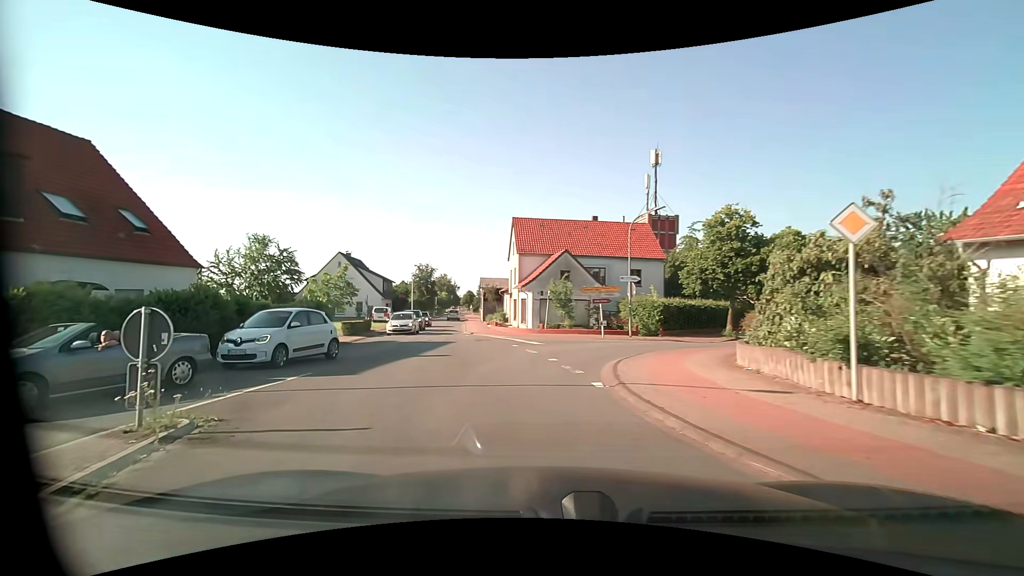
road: secondary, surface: asphalt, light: Day
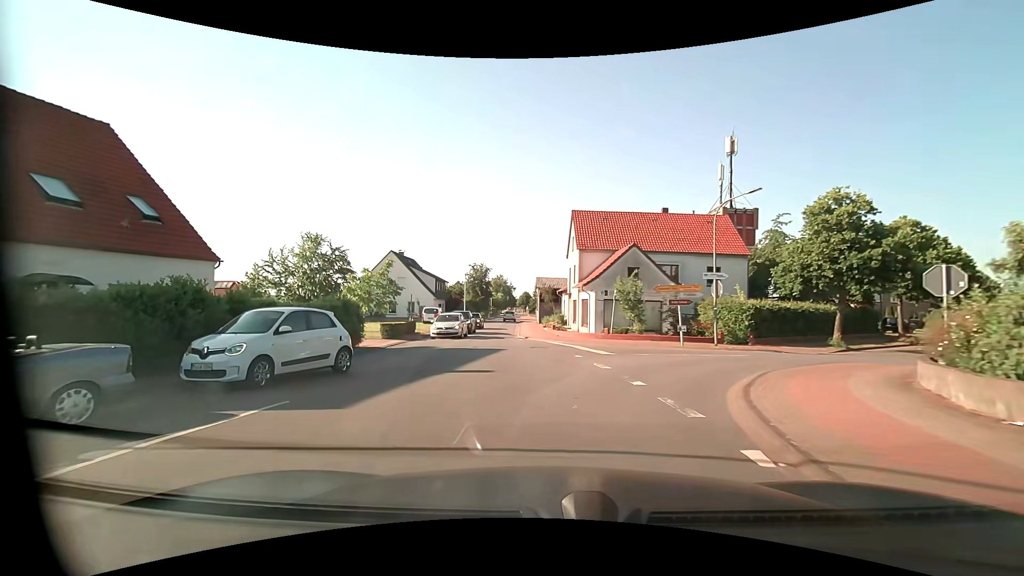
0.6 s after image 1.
(-0.3, +4.1) m; -7°
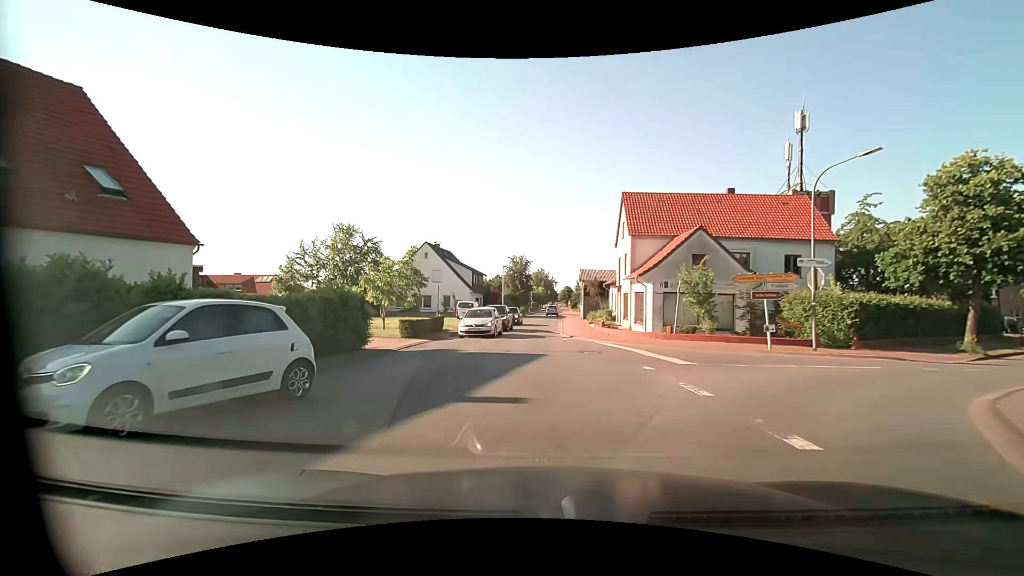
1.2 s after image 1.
(-0.2, +4.5) m; -5°
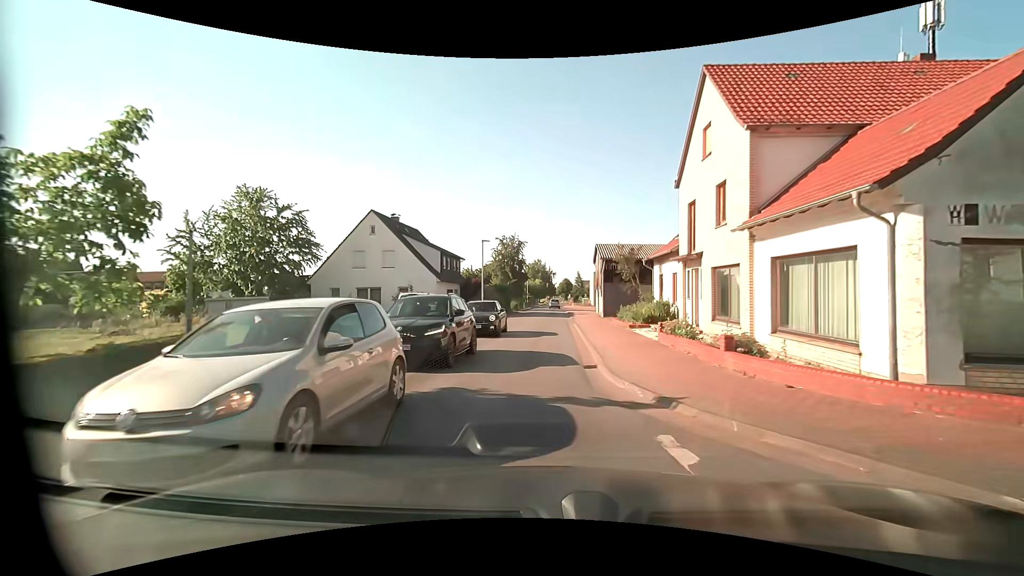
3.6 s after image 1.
(-0.2, +19.7) m; 0°
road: tertiary
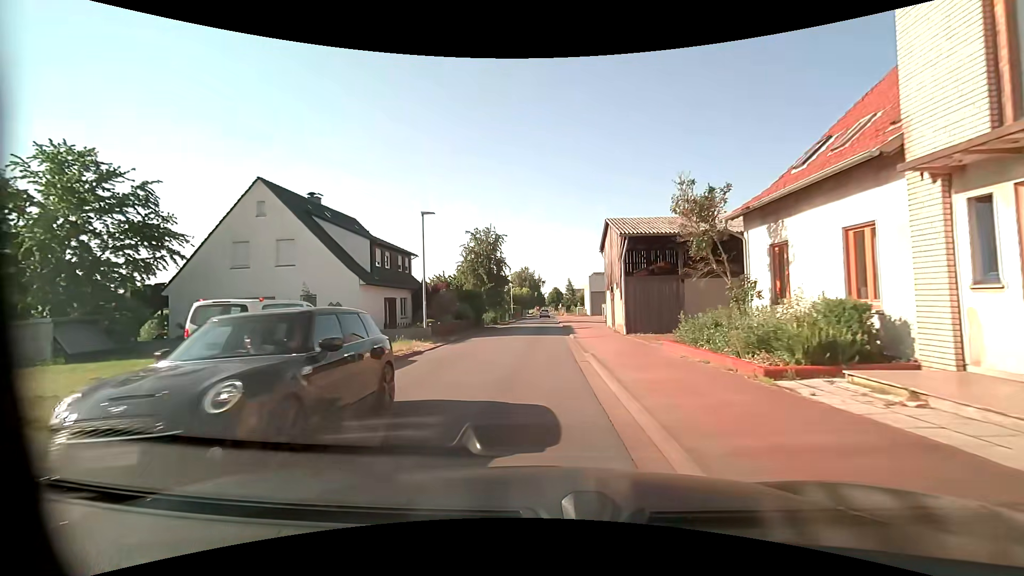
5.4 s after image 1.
(+0.4, +15.7) m; 0°
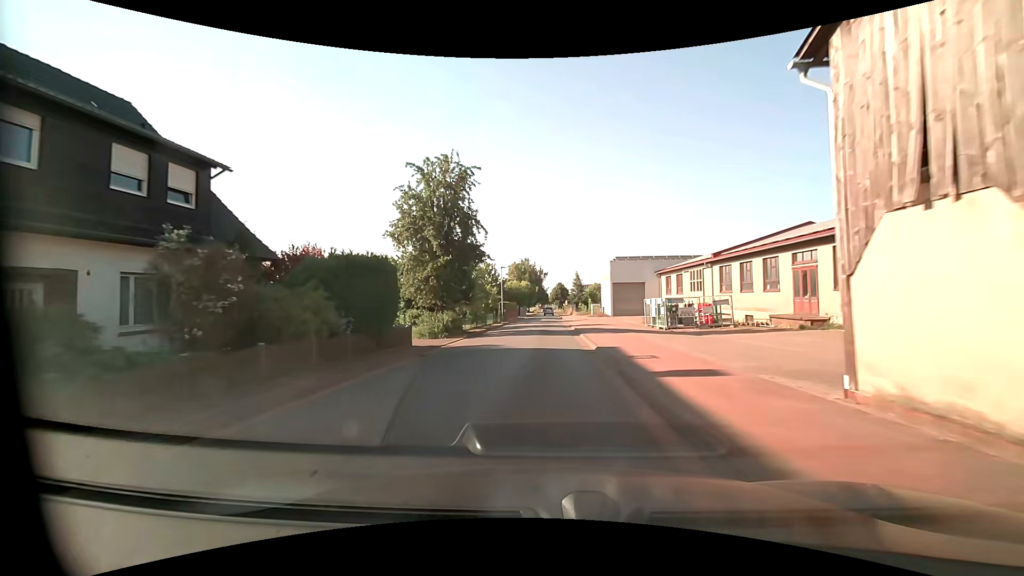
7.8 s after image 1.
(+0.3, +24.4) m; +1°
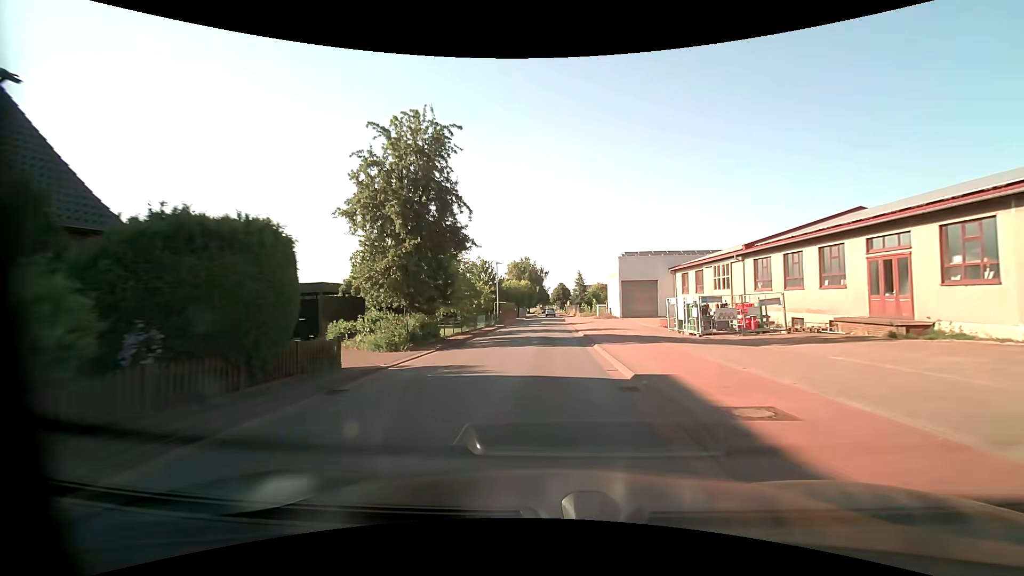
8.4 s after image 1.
(0.0, +6.6) m; 0°
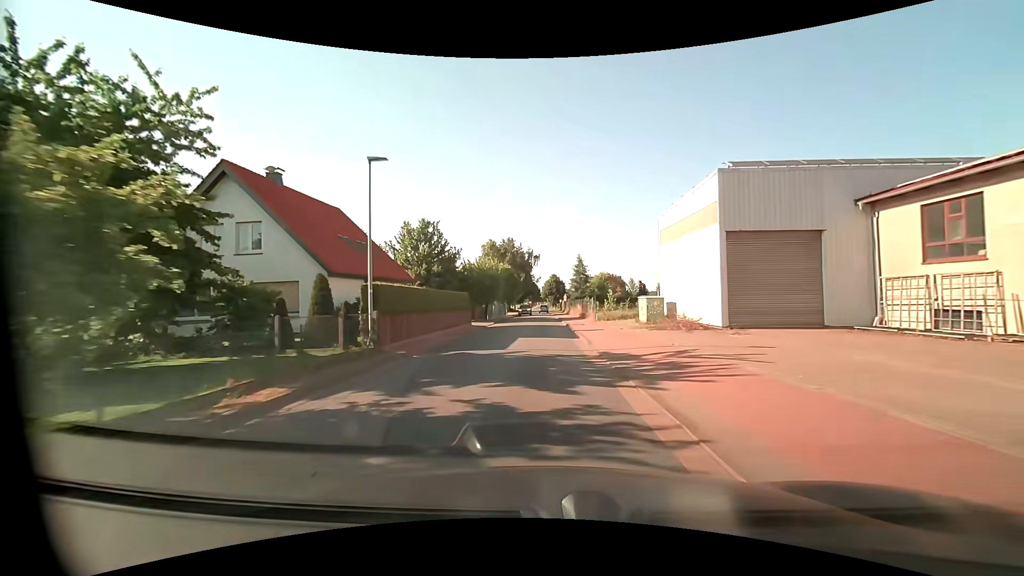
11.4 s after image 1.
(+0.4, +35.5) m; +1°
(0, +10) (0, +20) (0, +30) (0, +40) (0, +50) (0, +60) (0, +70) (0, +80) (0, +90) (0, +100) m
